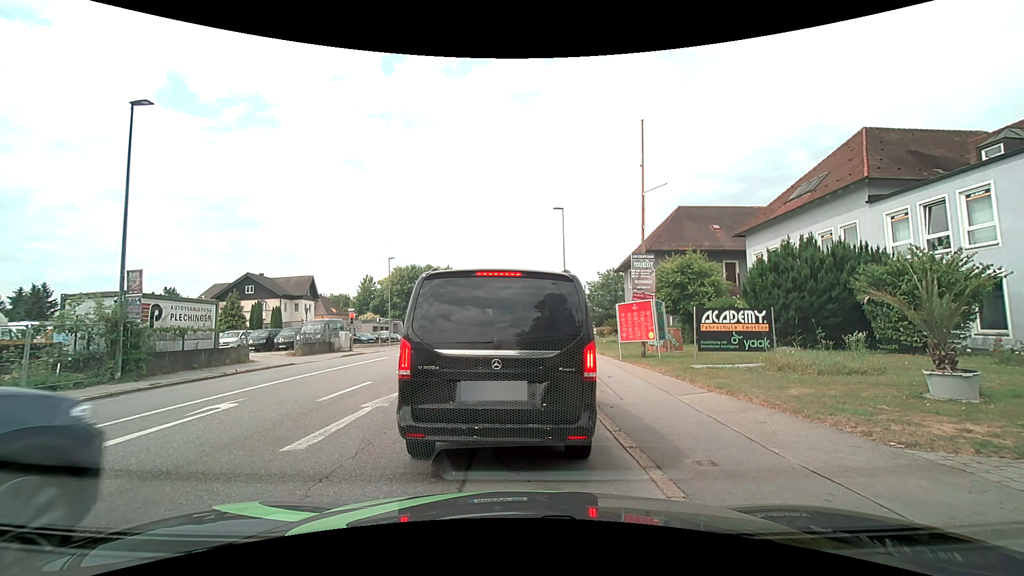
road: tertiary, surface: asphalt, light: Day
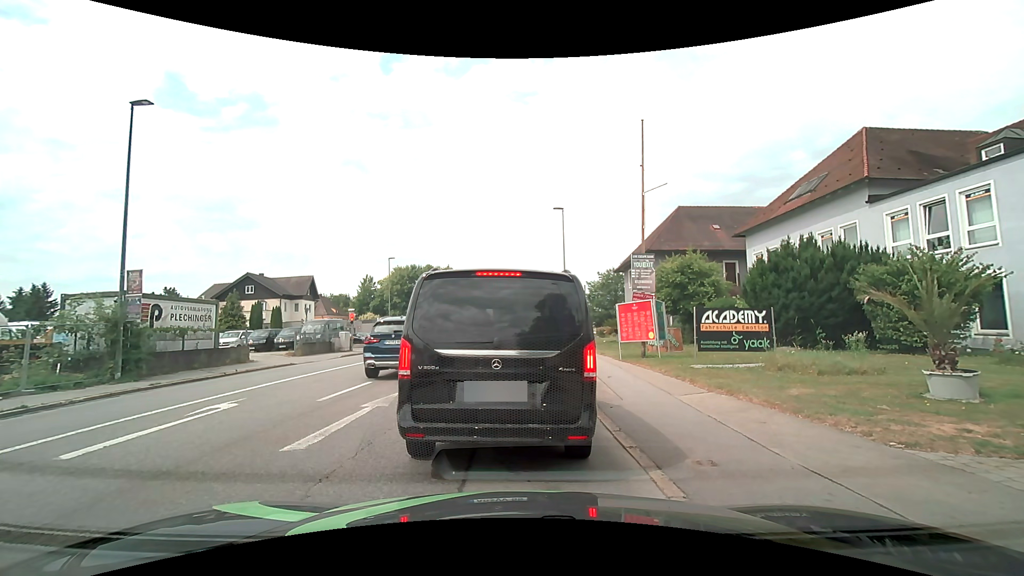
(0.0, 0.0) m; 0°
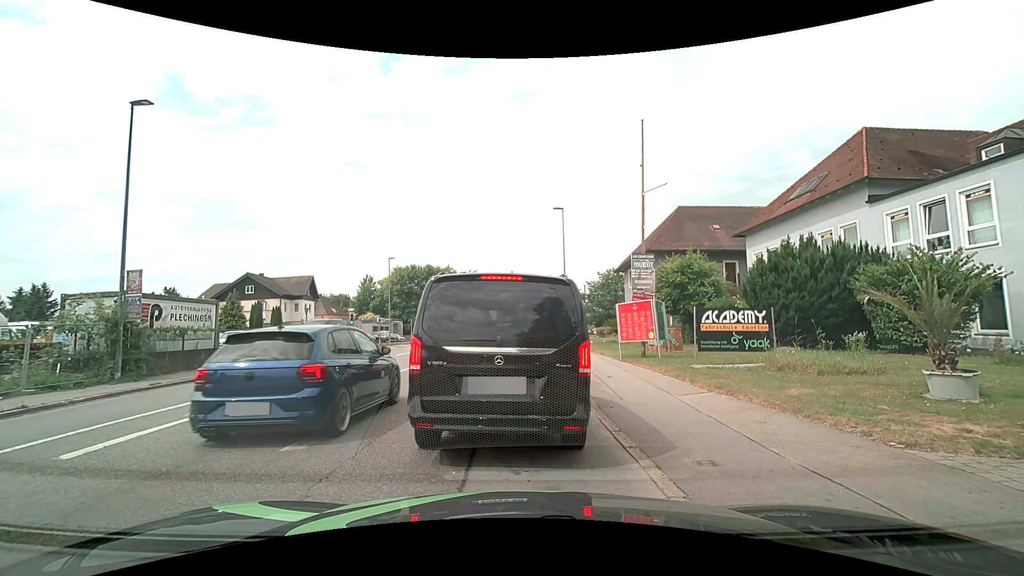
(0.0, 0.0) m; 0°
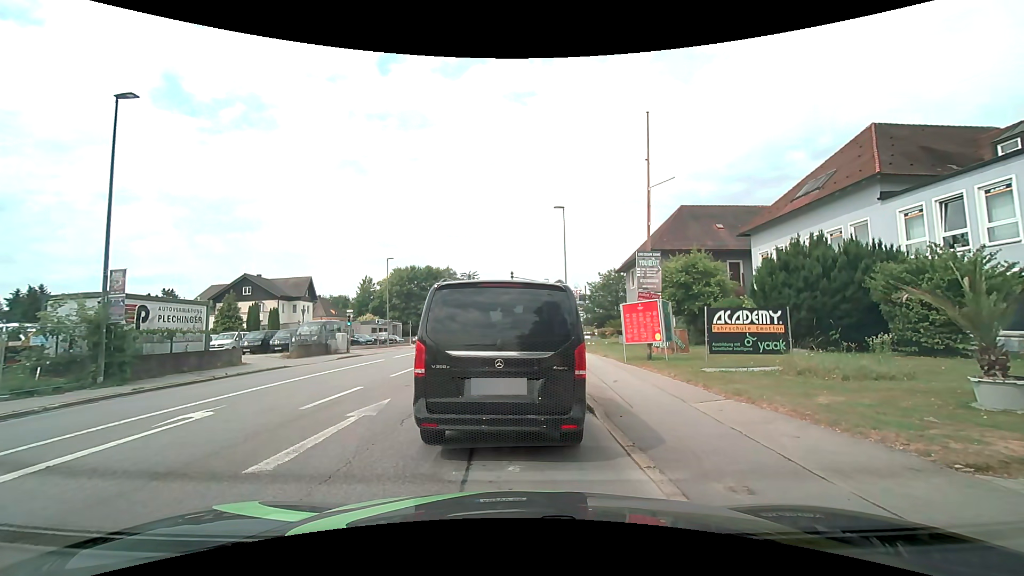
(0.0, +0.7) m; 0°
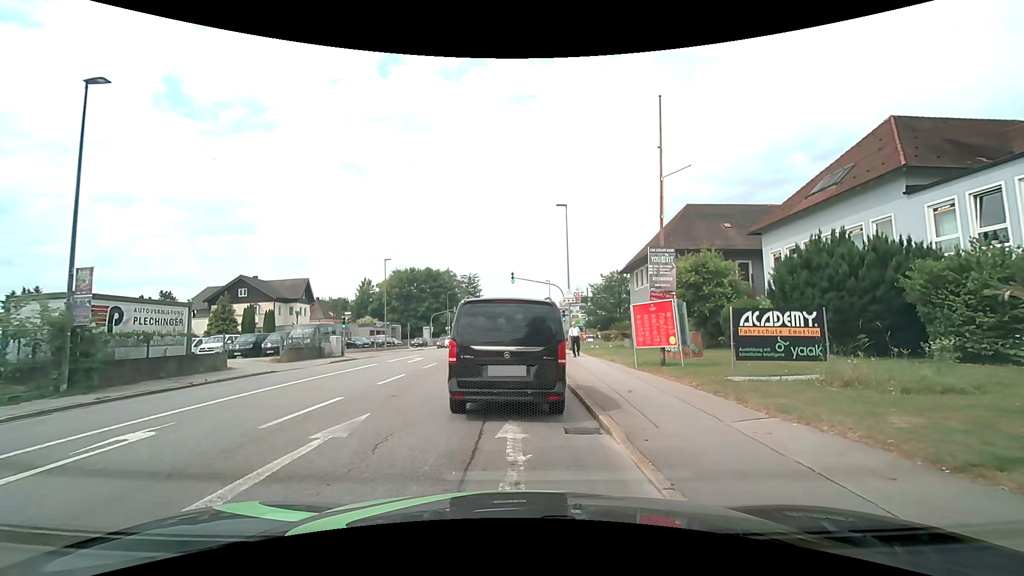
(0.0, +1.6) m; -1°
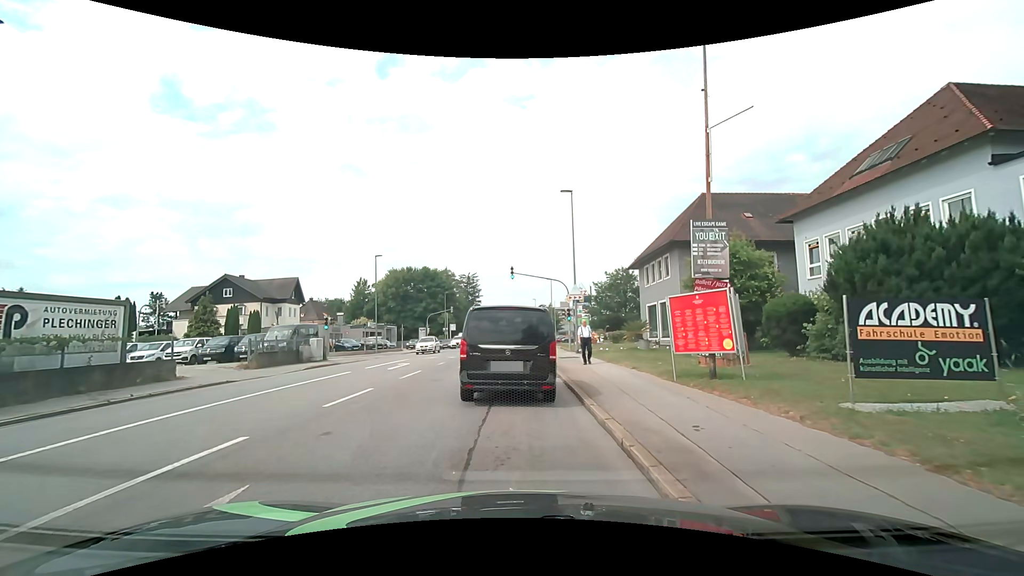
(+0.1, +4.0) m; +1°
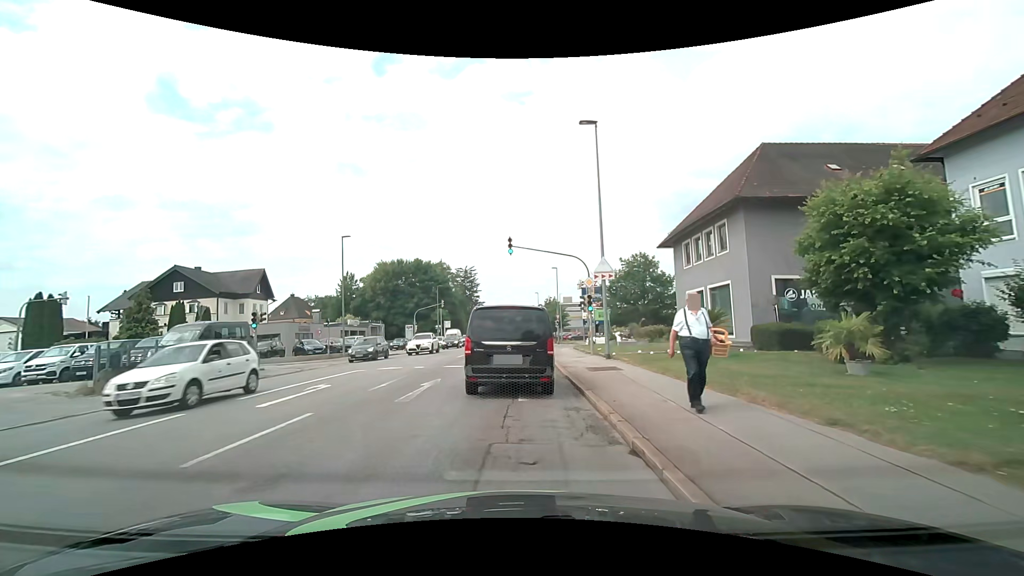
(0.0, +10.3) m; 0°
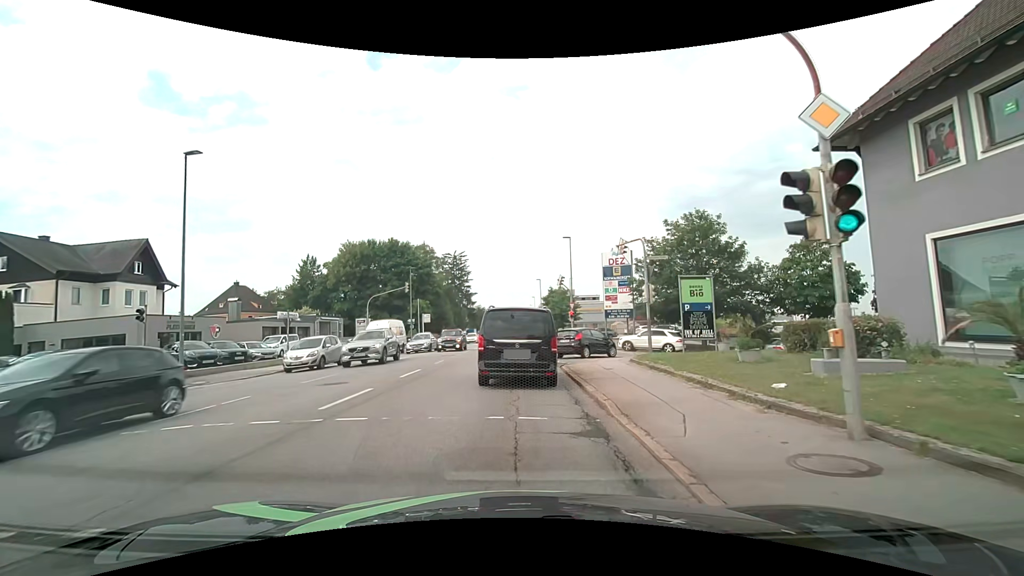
(0.0, +19.7) m; 0°
